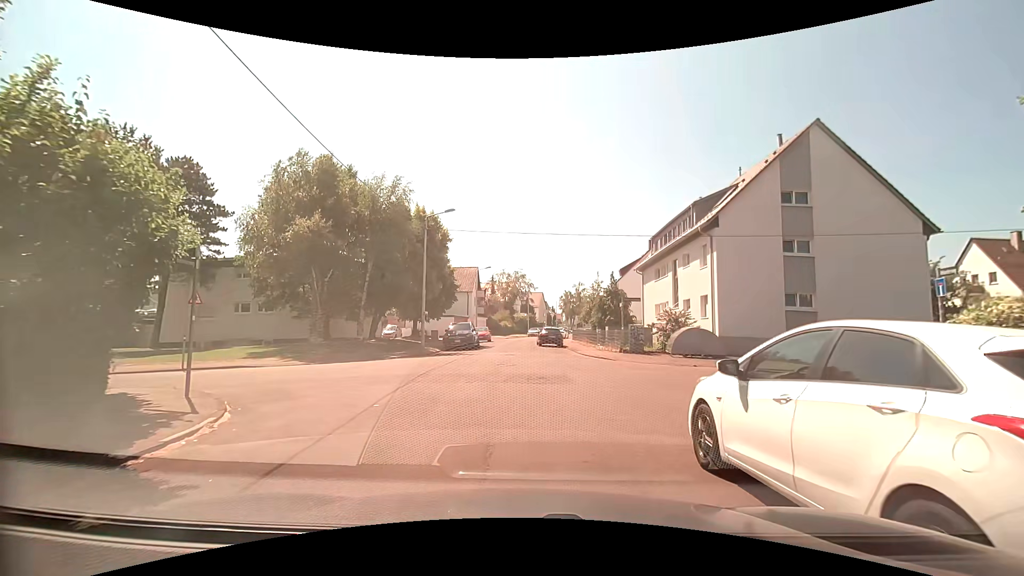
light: Day
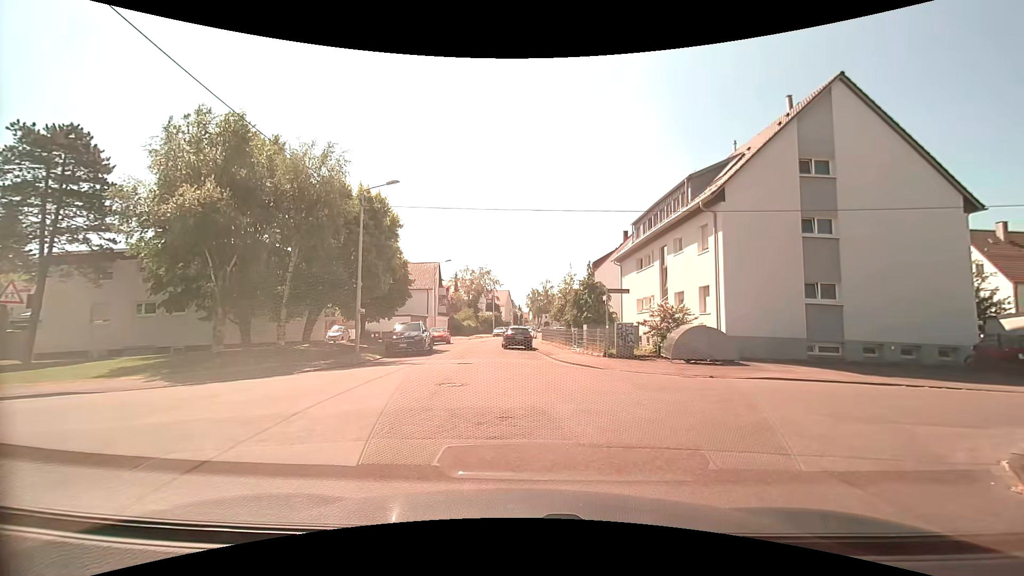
(+0.1, +5.4) m; +3°
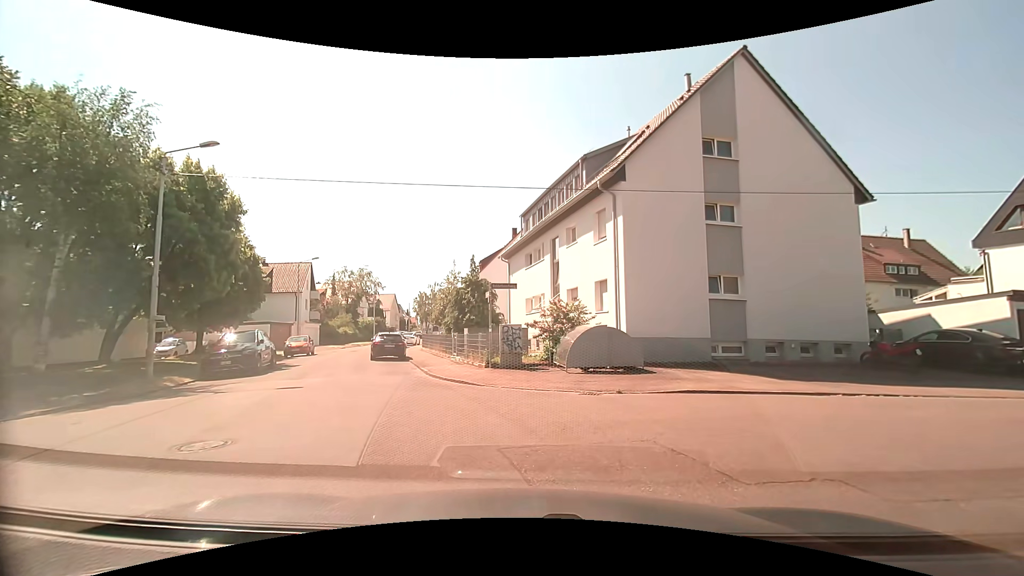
(+0.5, +4.4) m; +11°
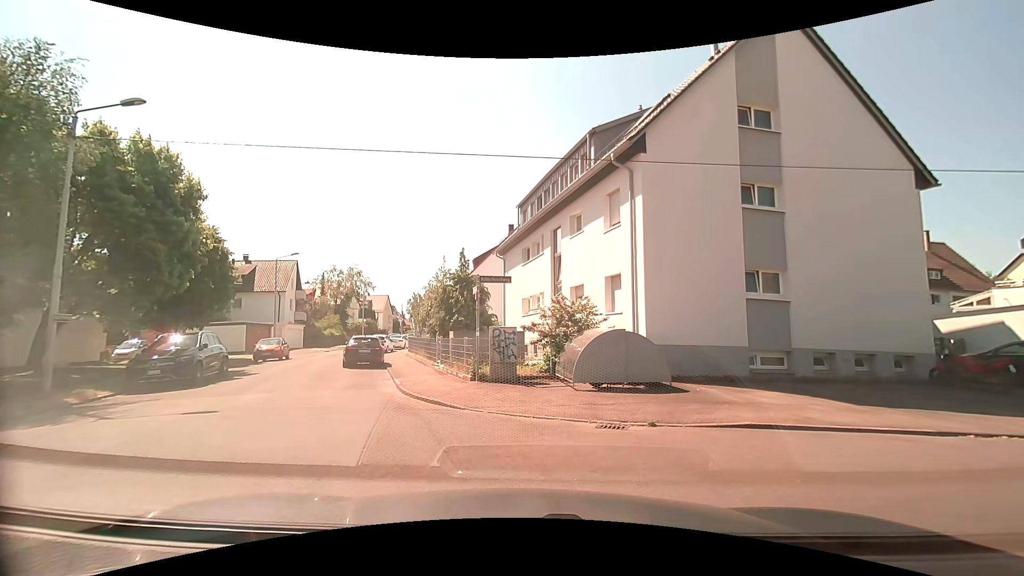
(0.0, +3.3) m; 0°
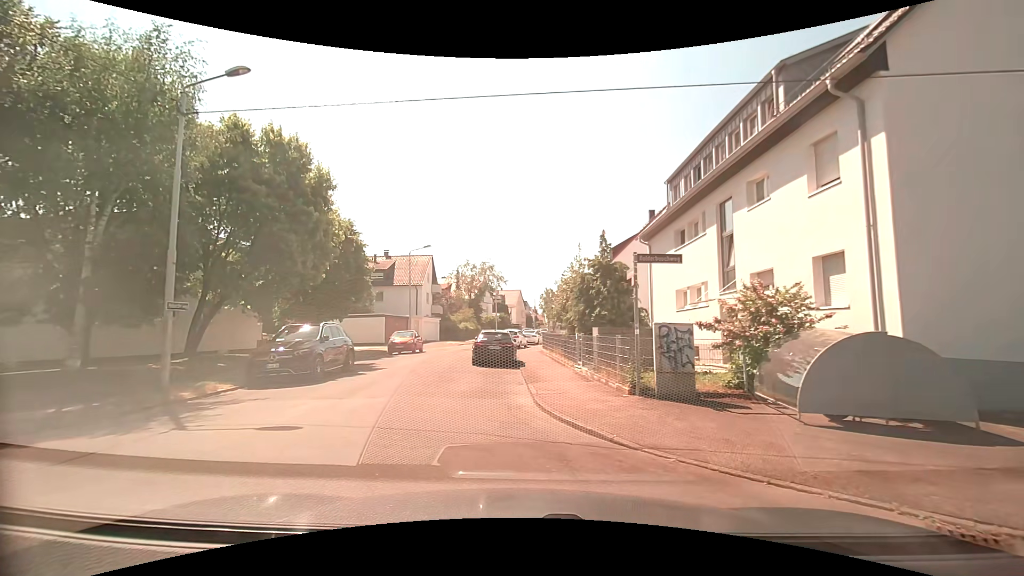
(-0.3, +3.5) m; -12°
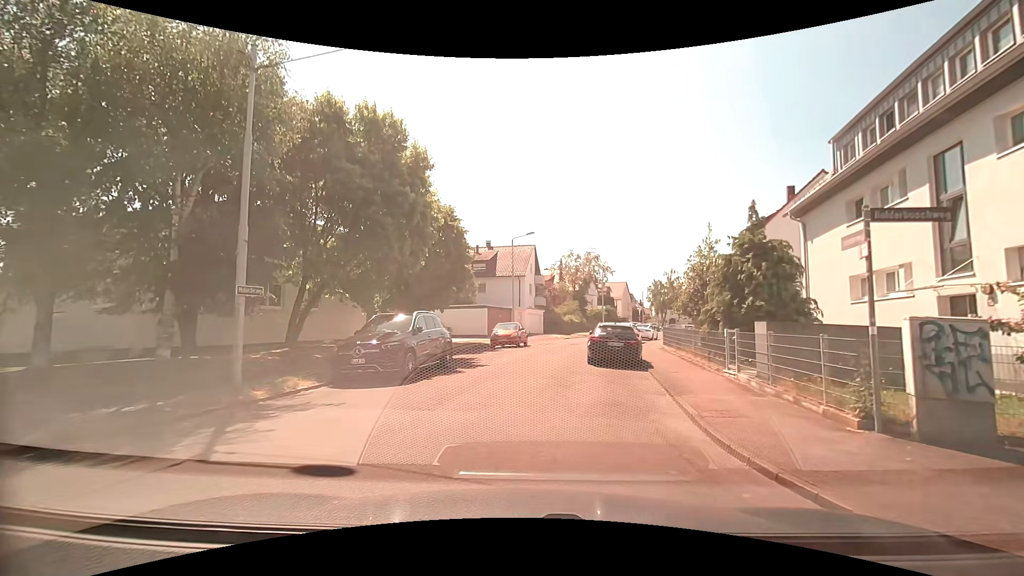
(-0.5, +3.1) m; -13°
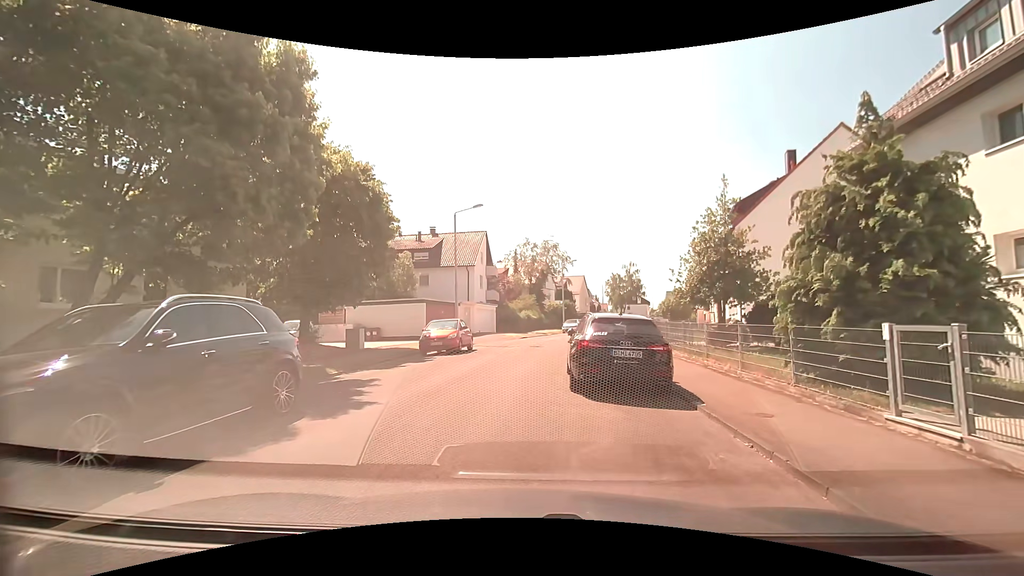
(+0.2, +7.9) m; +5°
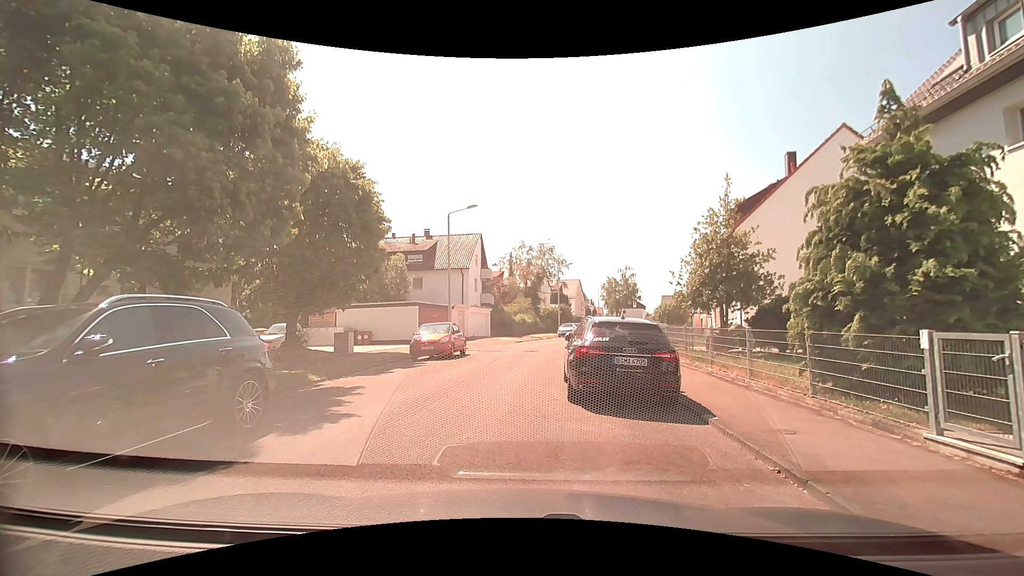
(0.0, +0.8) m; 0°
(-1, +10) (-1, +20) (+1, +30) (+3, +40) (+7, +49) (+10, +58) (+12, +68) (+15, +78) (+18, +87) (+20, +97) m
